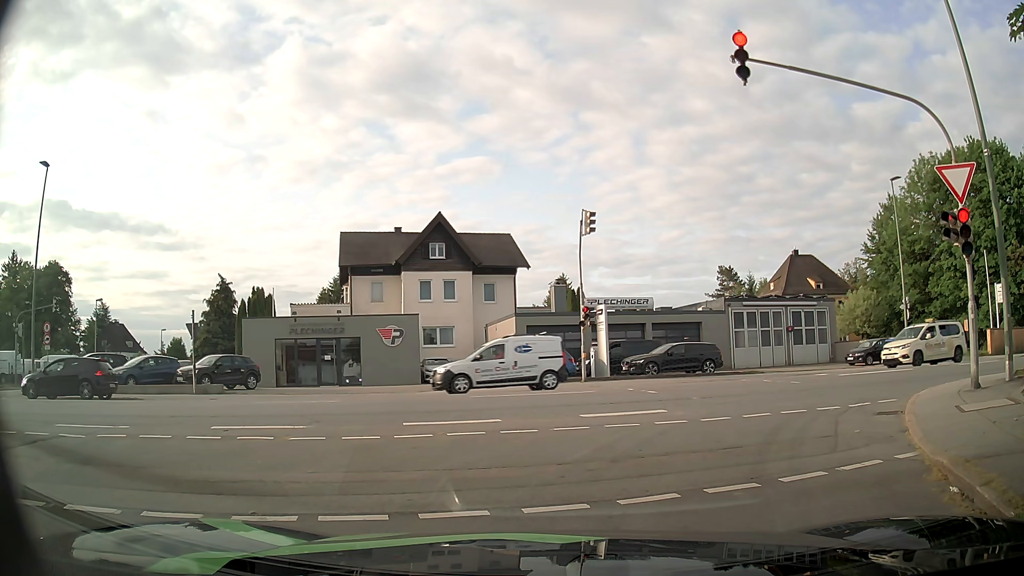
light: Day
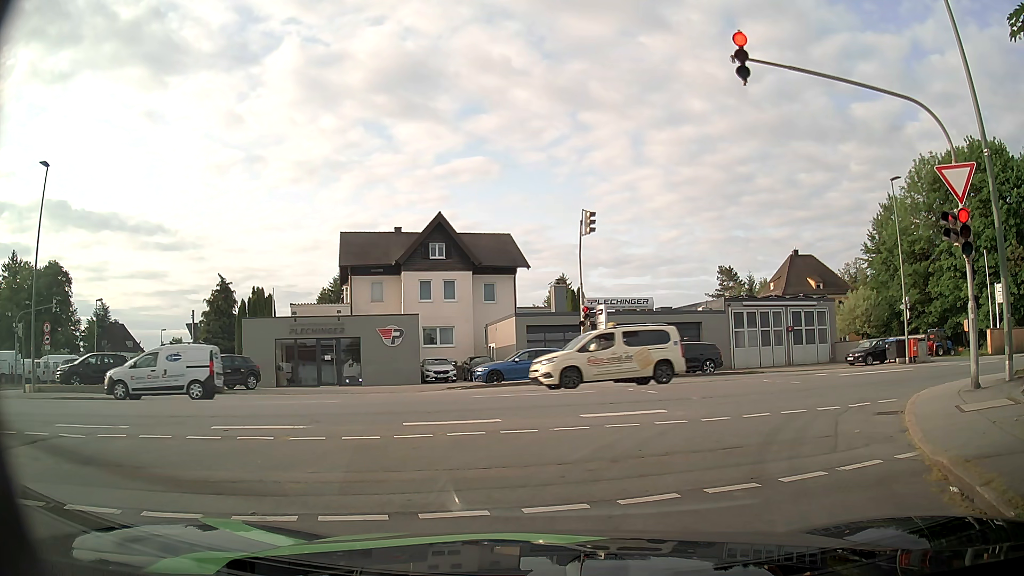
(0.0, 0.0) m; 0°
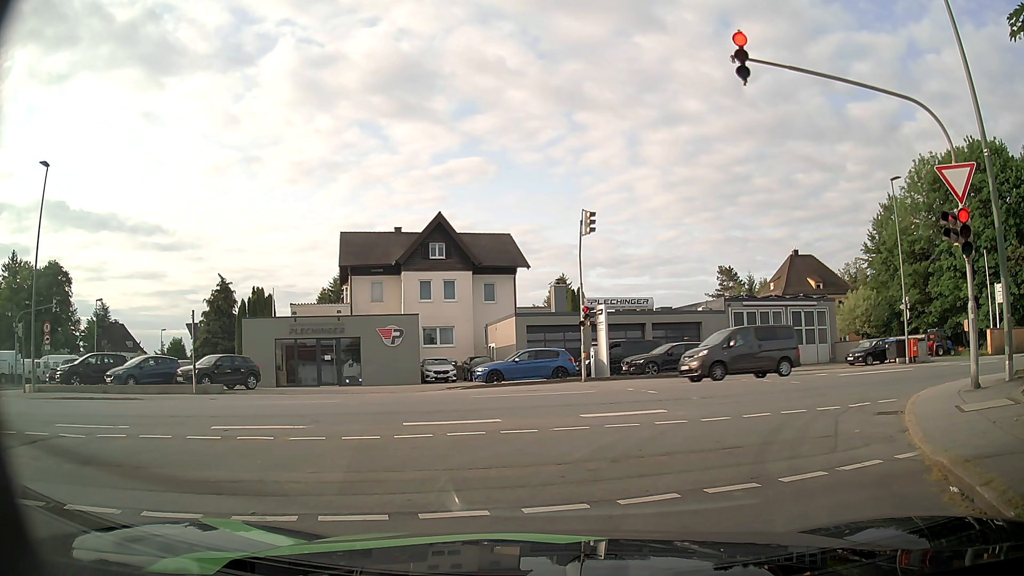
(0.0, 0.0) m; 0°
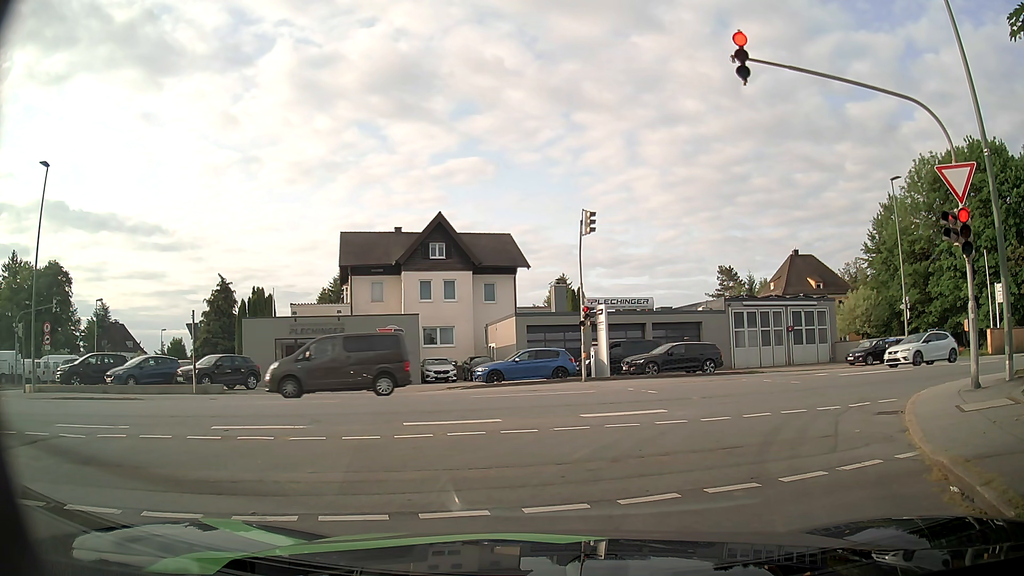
(0.0, 0.0) m; 0°
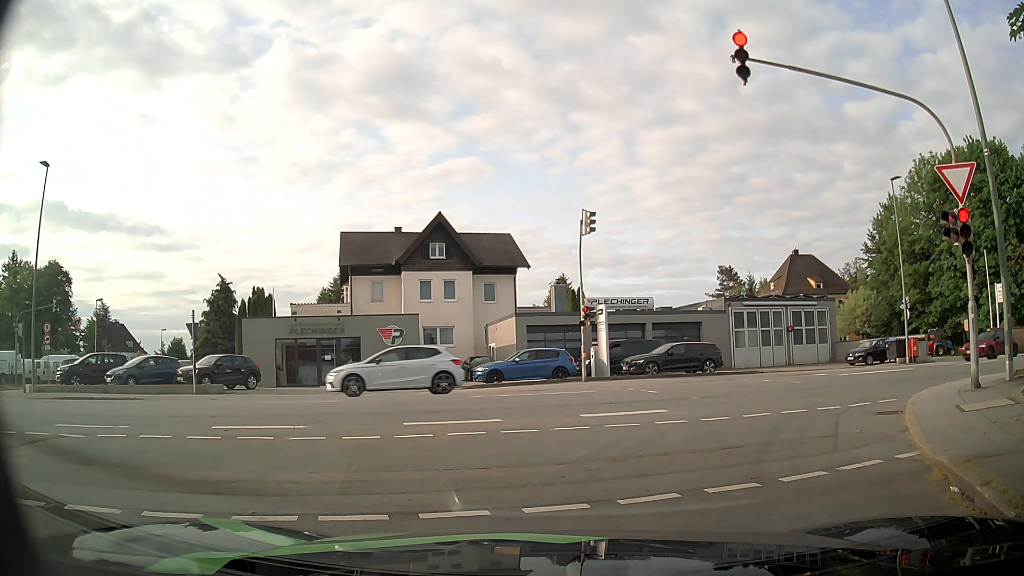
(0.0, 0.0) m; 0°
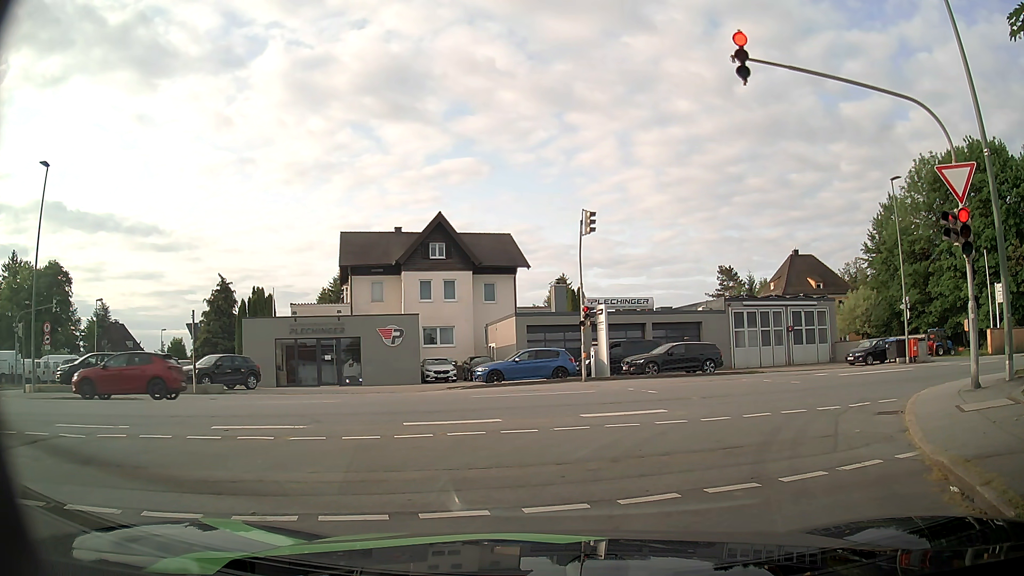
(0.0, 0.0) m; 0°
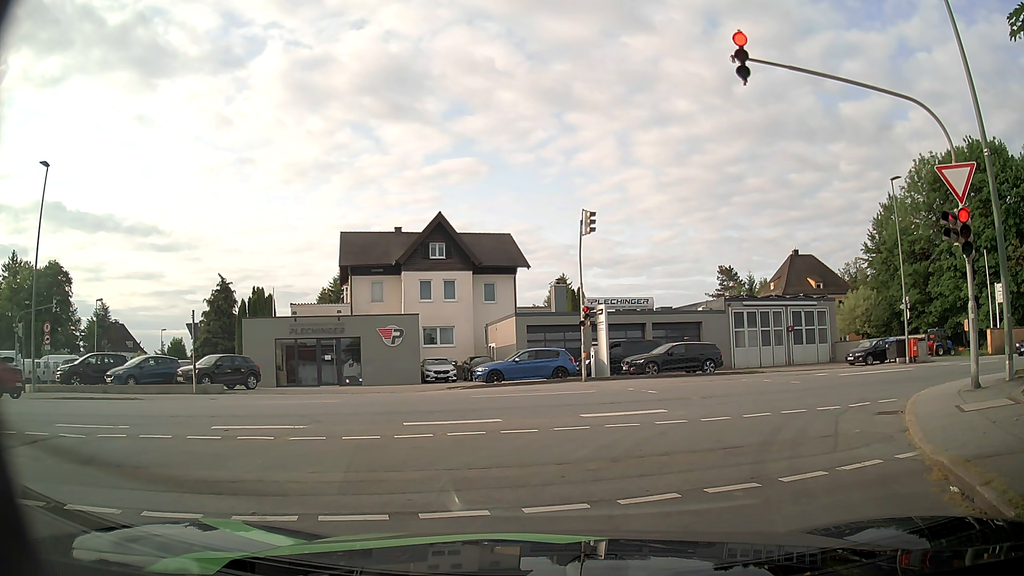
(0.0, 0.0) m; 0°
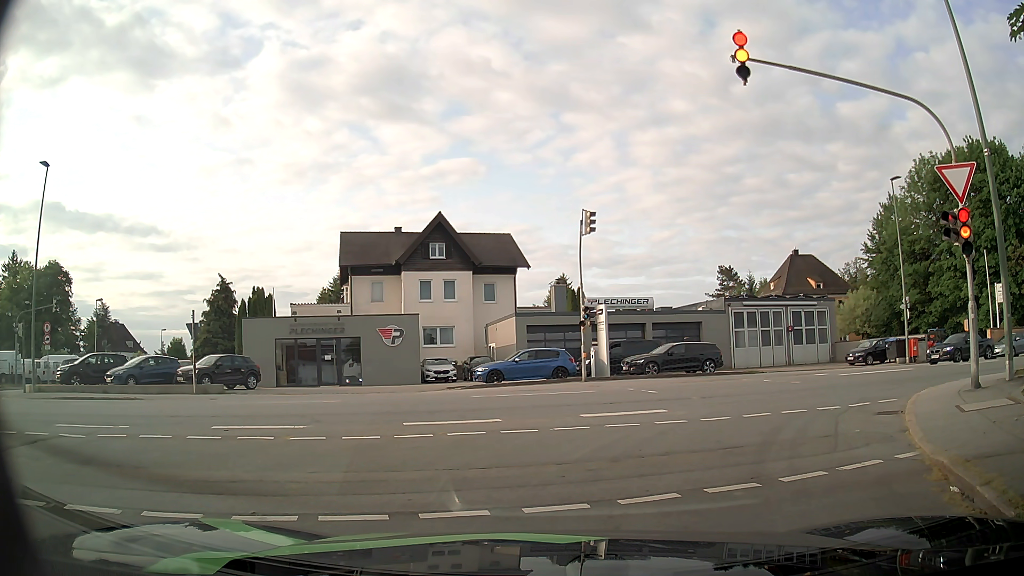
(0.0, 0.0) m; 0°
(+1, +10) (+8, +17) (+17, +21) (+27, +23) (+37, +25) (+47, +27) (+56, +30) (+66, +32) (+76, +35) (+85, +37) m
